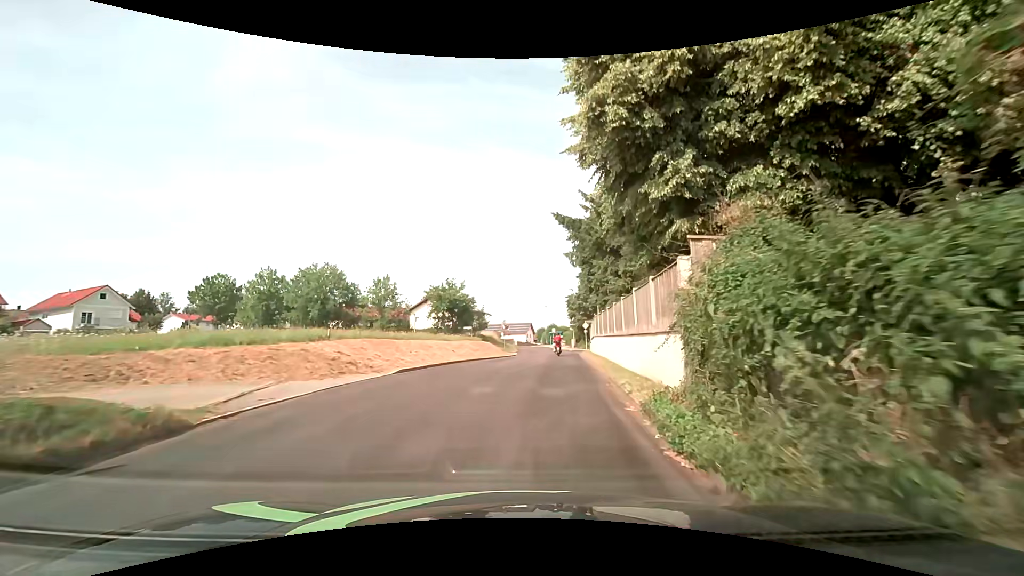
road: tertiary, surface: asphalt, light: Day
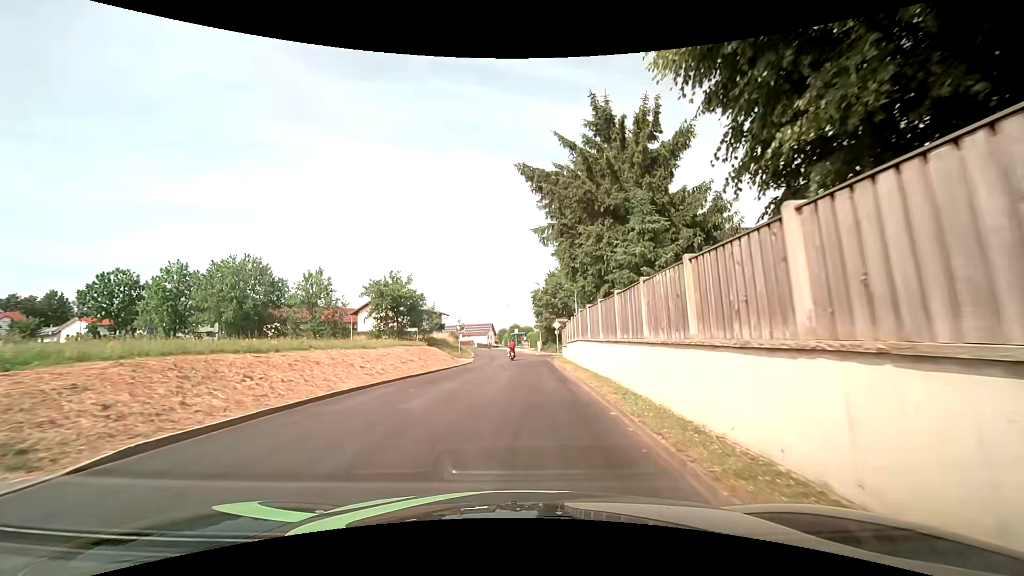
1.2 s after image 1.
(+0.4, +9.6) m; +2°
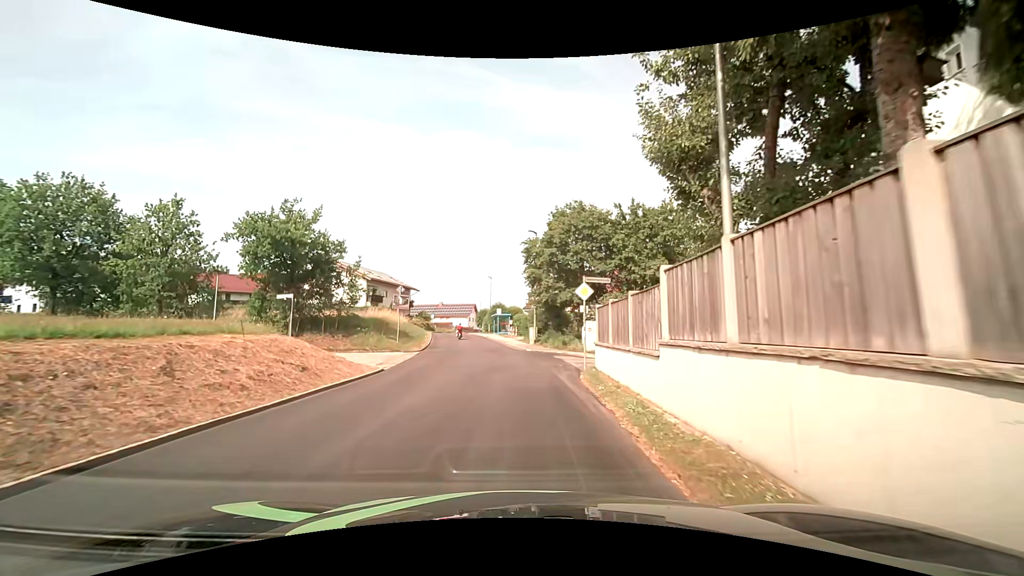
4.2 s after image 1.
(+1.1, +23.0) m; +3°
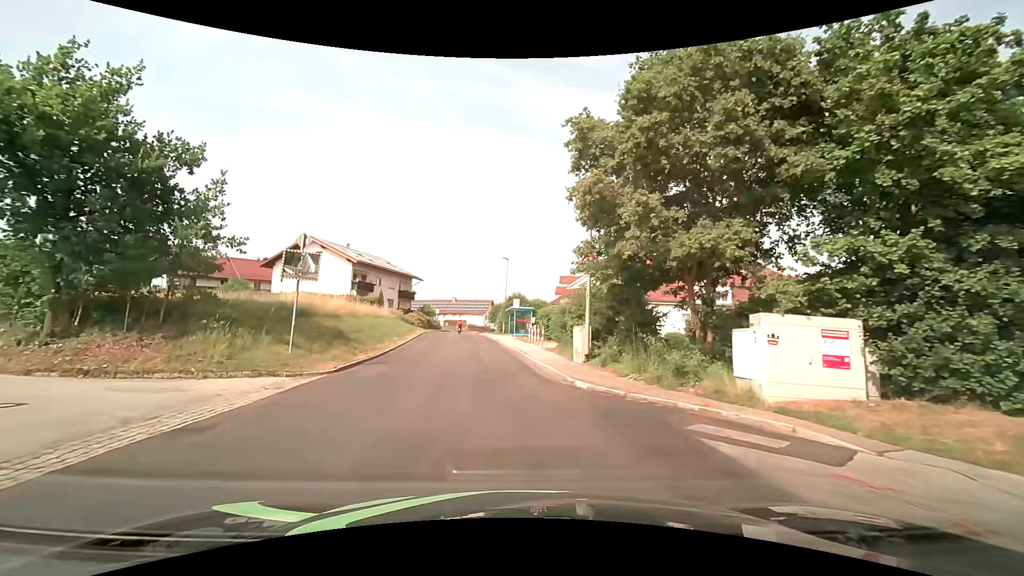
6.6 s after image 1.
(-0.1, +18.4) m; -2°
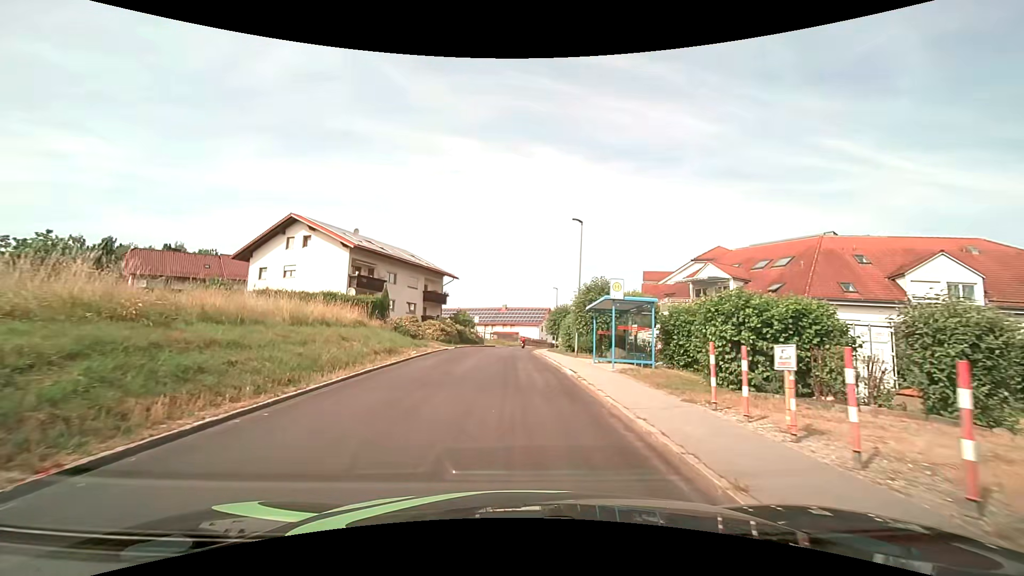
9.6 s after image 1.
(-1.2, +22.4) m; -6°
